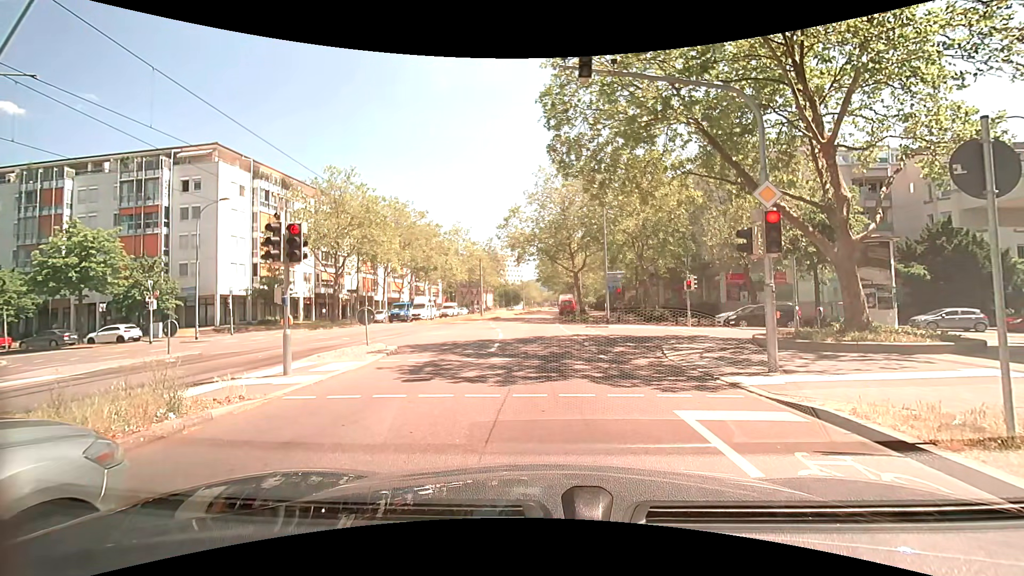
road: tertiary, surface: asphalt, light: Day
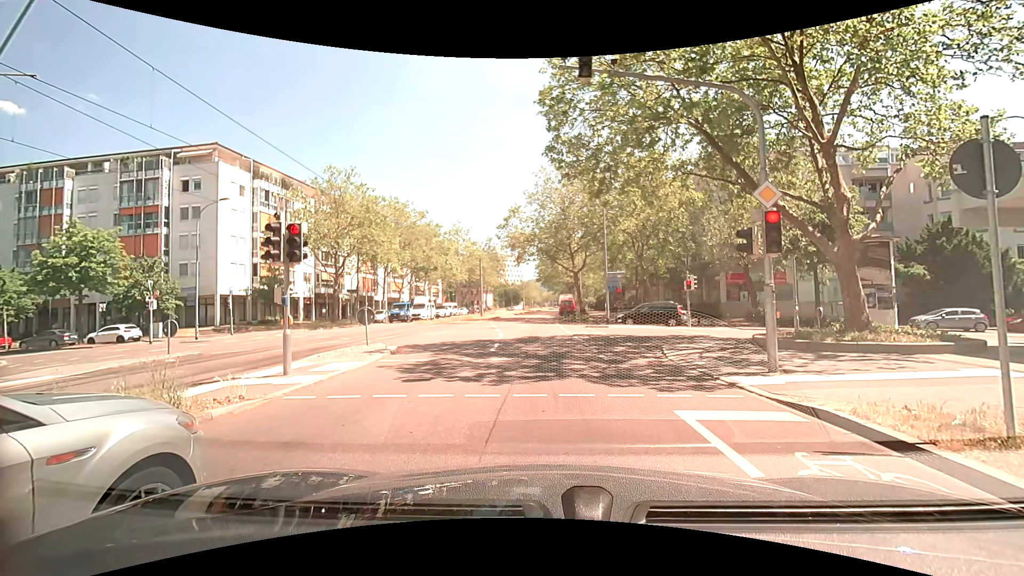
(0.0, 0.0) m; 0°
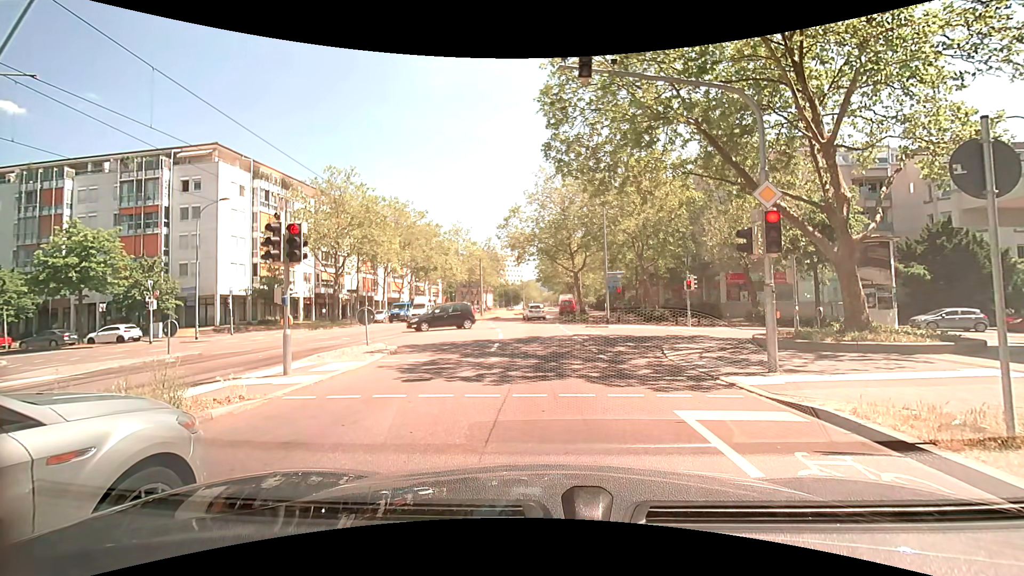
(0.0, 0.0) m; 0°
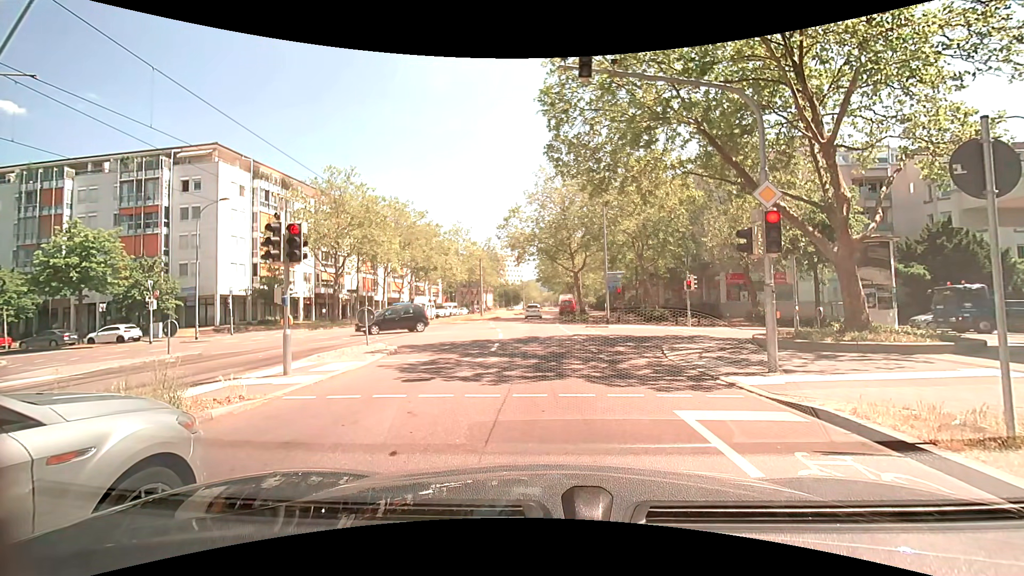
(0.0, 0.0) m; 0°
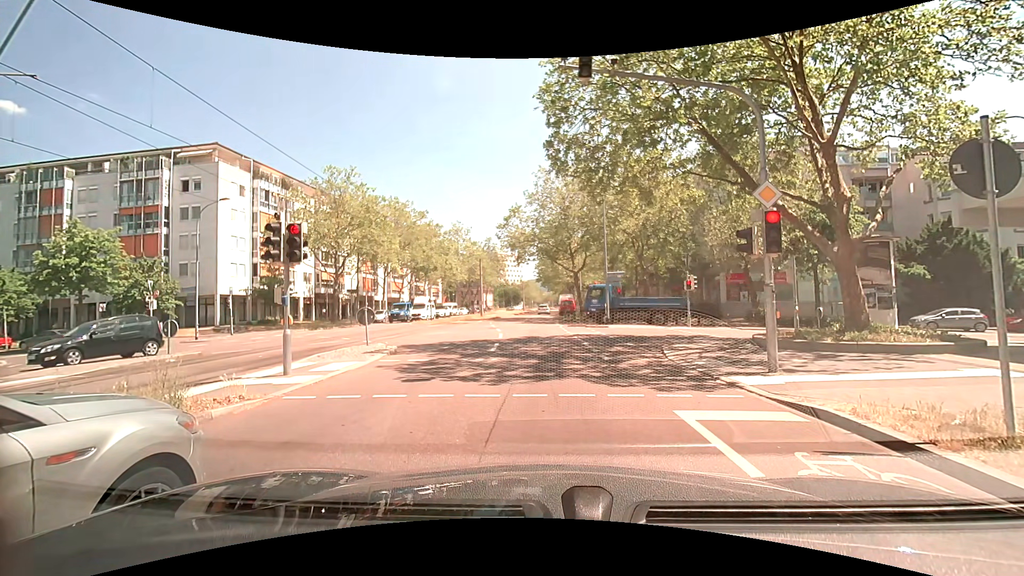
(0.0, 0.0) m; 0°
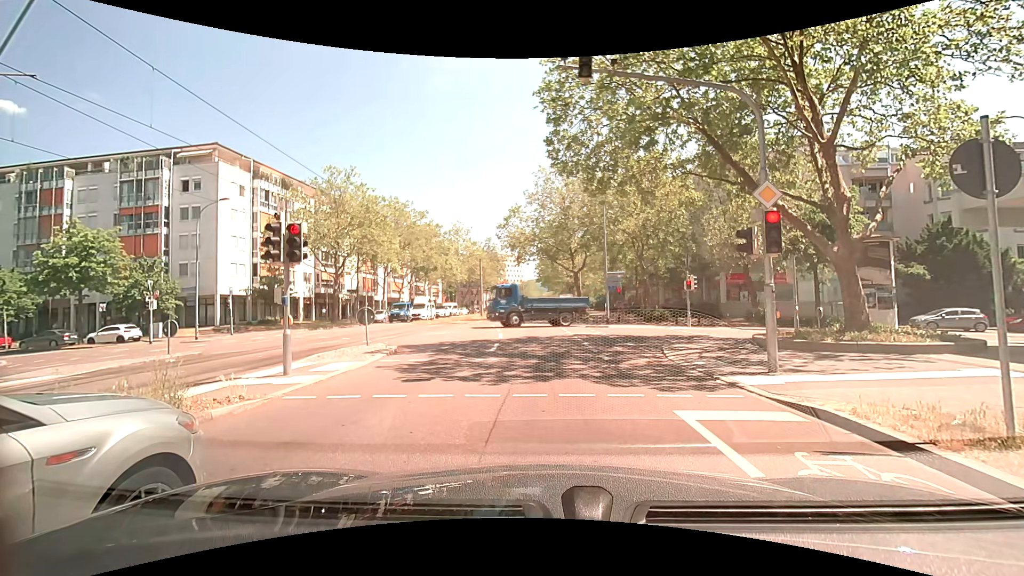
(0.0, 0.0) m; 0°
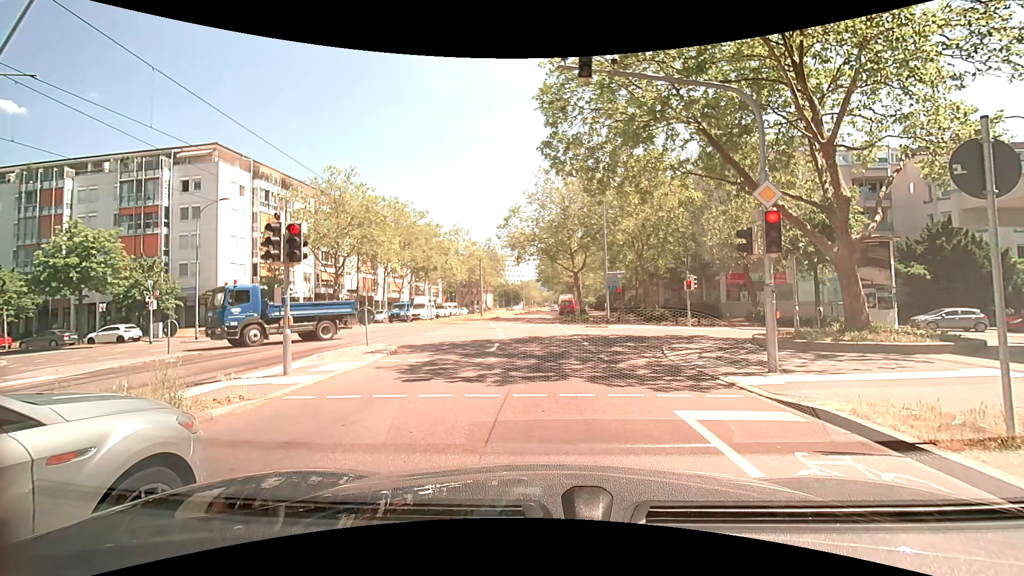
(0.0, 0.0) m; 0°
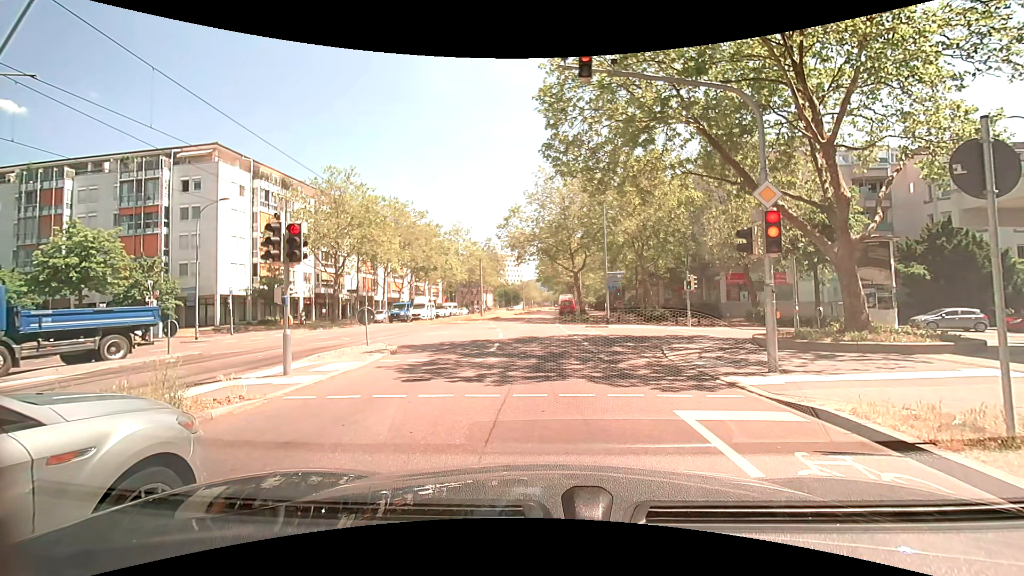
(0.0, 0.0) m; 0°
(0, +10) (0, +20) (0, +30) (0, +40) (0, +50) (0, +60) (+1, +70) (+1, +80) (+2, +90) (+2, +100) m
